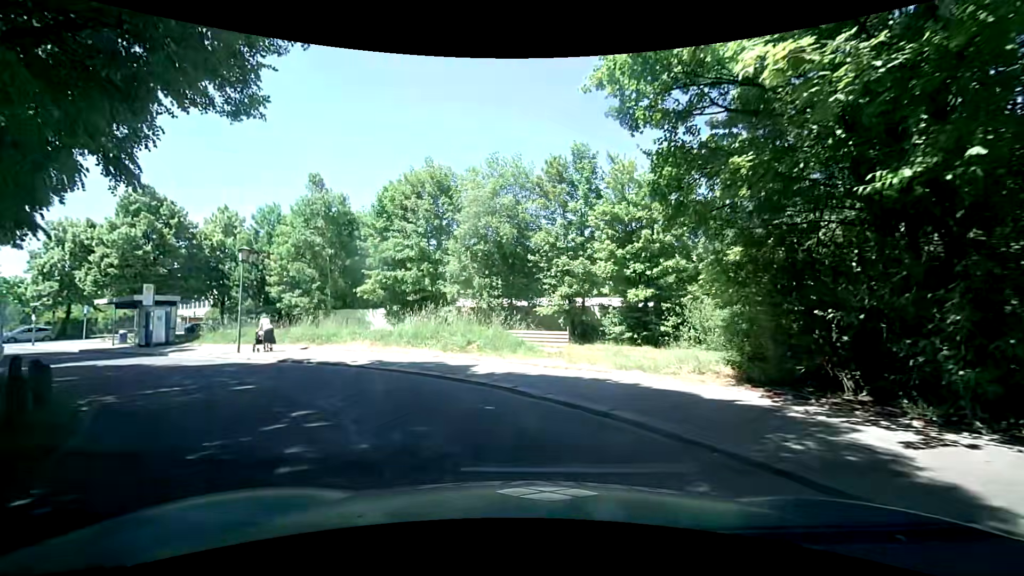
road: residential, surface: asphalt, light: Day
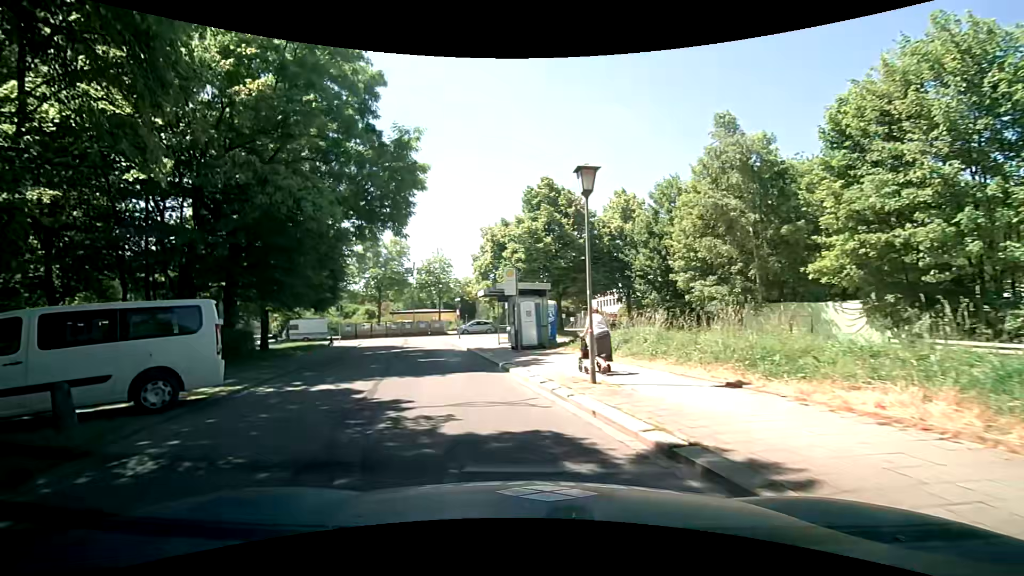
(-4.6, +12.8) m; -46°
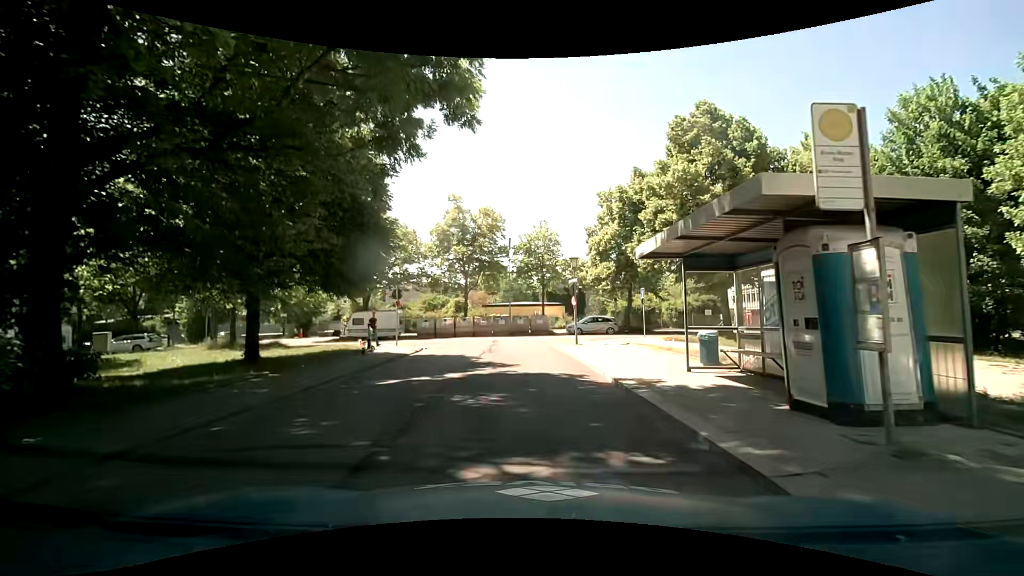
(-2.5, +14.6) m; -12°
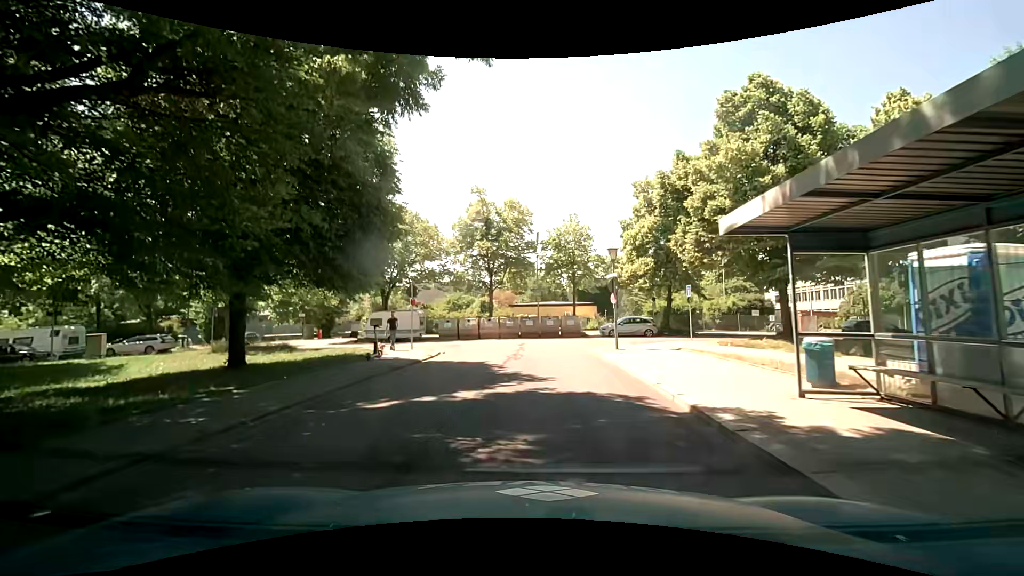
(-0.1, +3.2) m; -2°
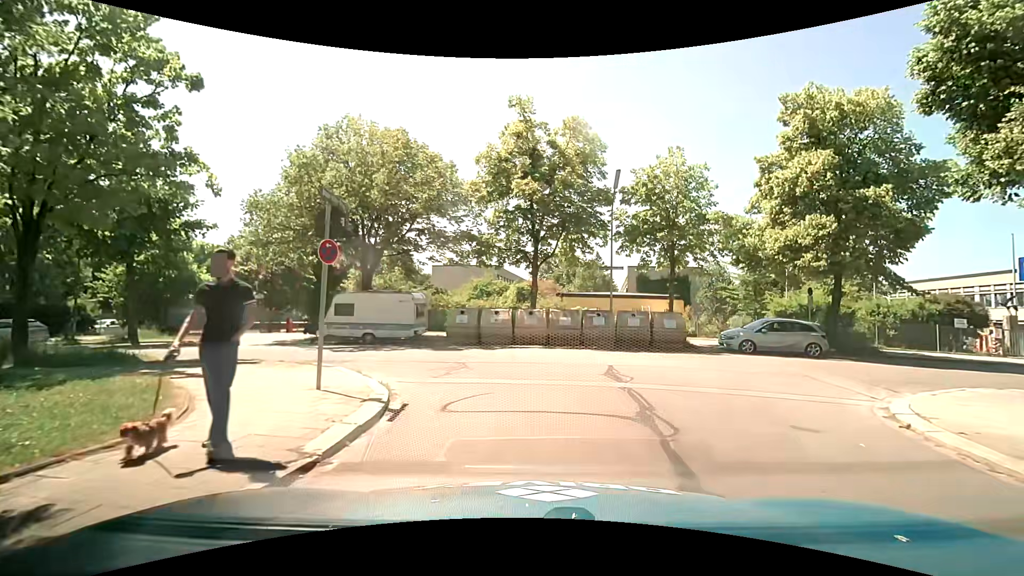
(-1.7, +15.6) m; -6°
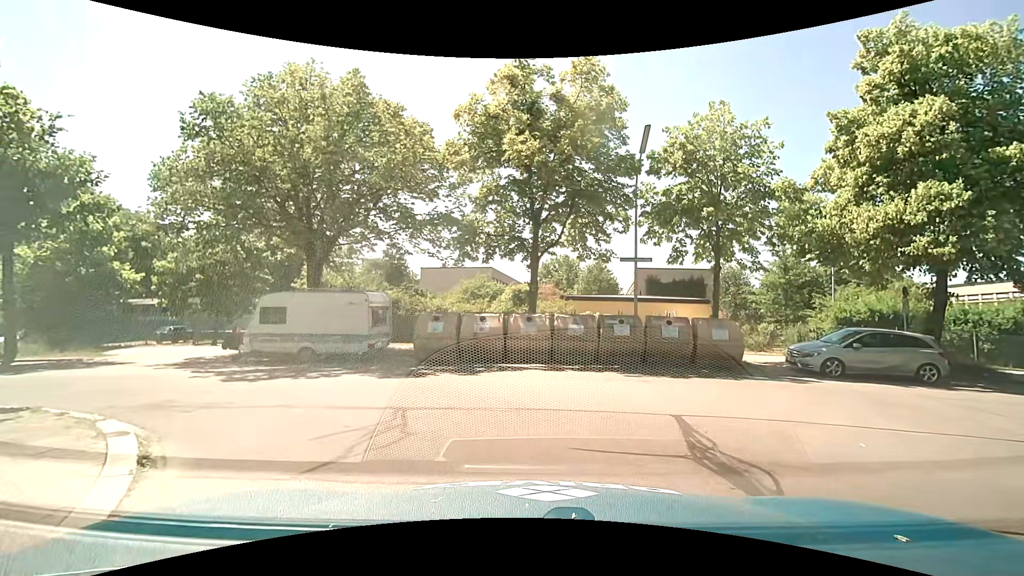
(+0.2, +6.1) m; +1°
